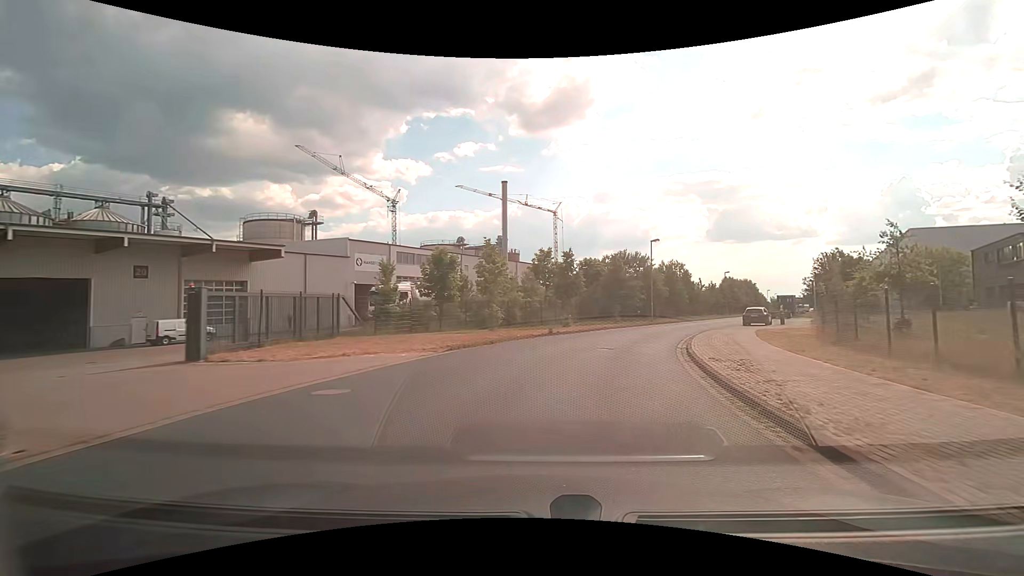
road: residential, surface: asphalt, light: Day
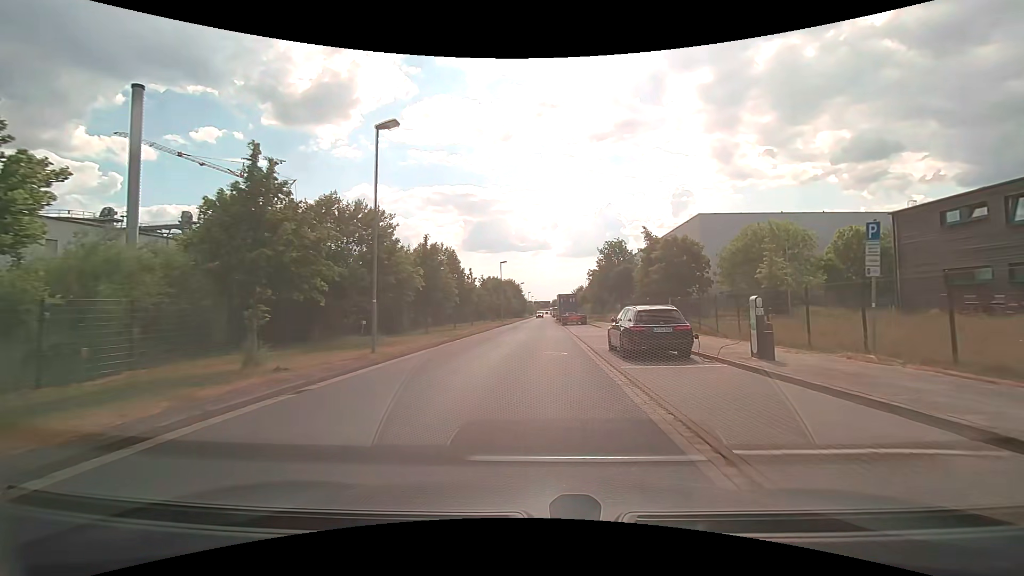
(+7.3, +30.1) m; +26°
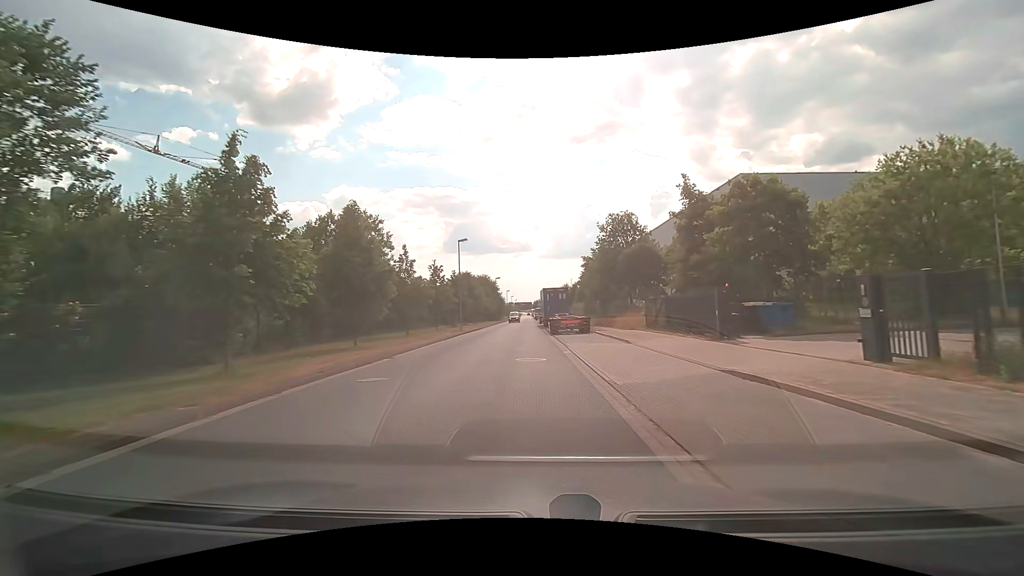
(+0.8, +19.9) m; +3°
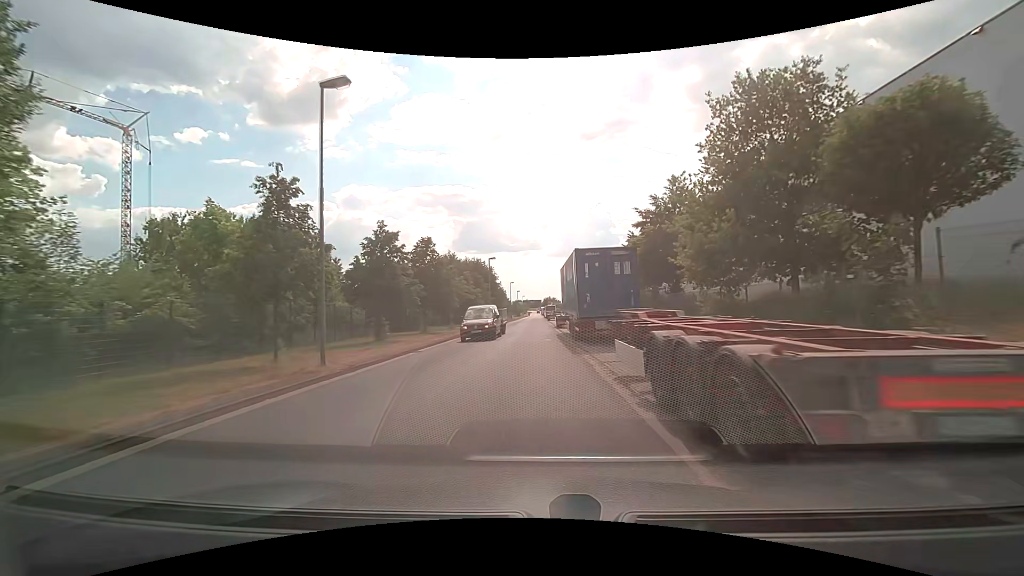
(-0.3, +28.9) m; -1°
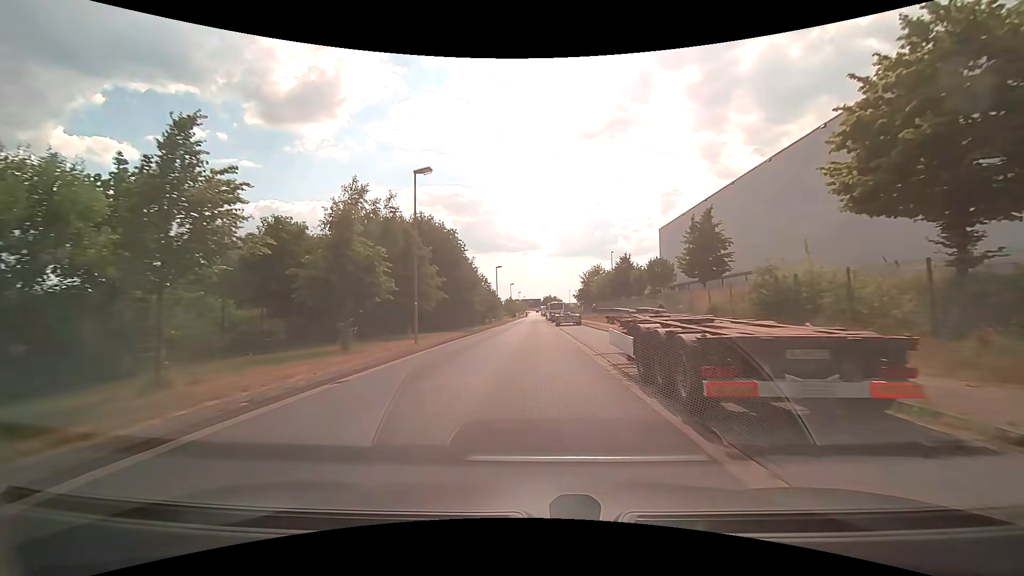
(-0.1, +35.6) m; 0°
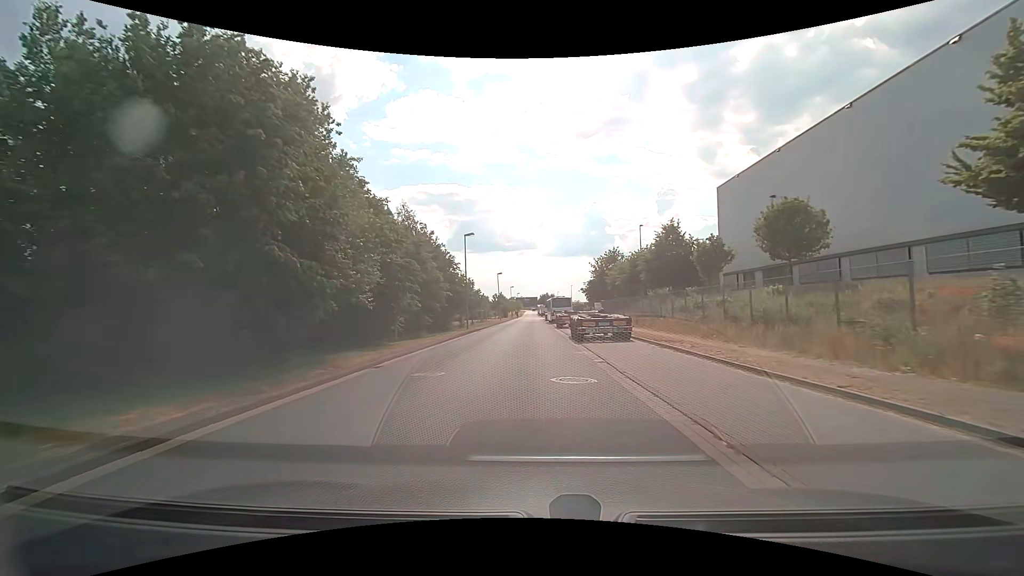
(0.0, +27.4) m; 0°
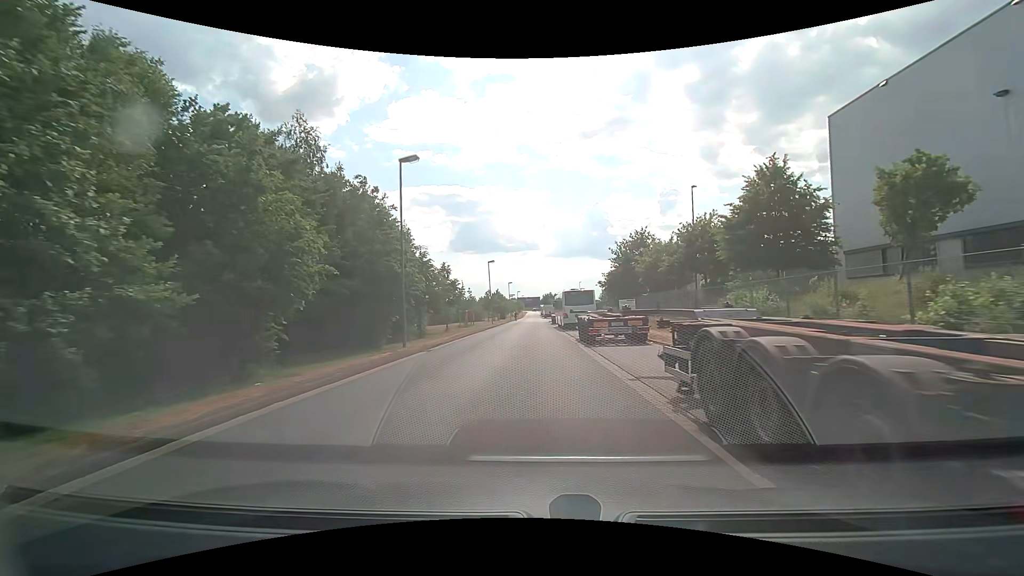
(-0.1, +19.9) m; 0°
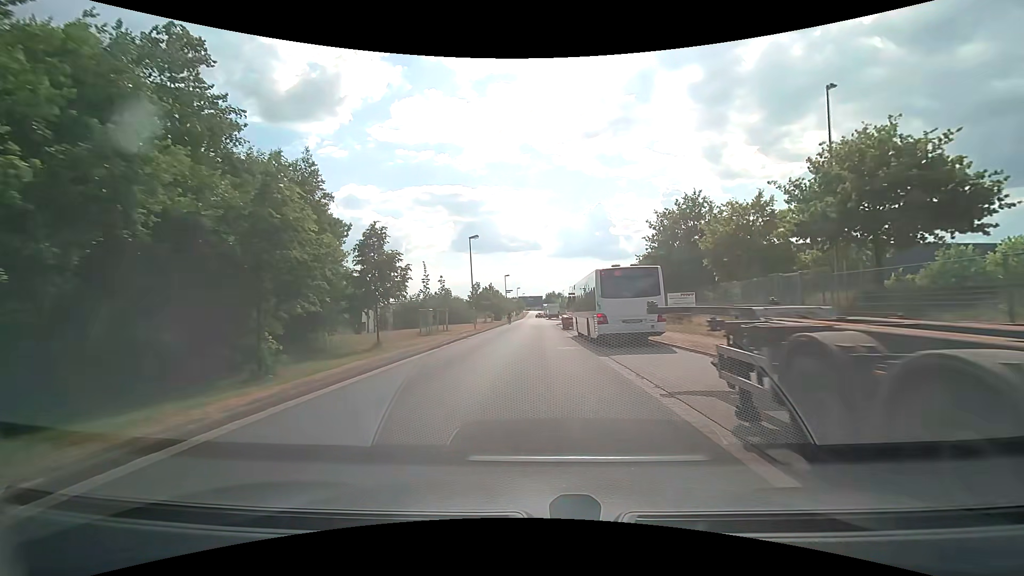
(-0.1, +19.6) m; 0°
(0, +10) (0, +20) (0, +30) (0, +40) (0, +50) (0, +60) (0, +70) (+1, +80) (+1, +90) (+1, +100) m
